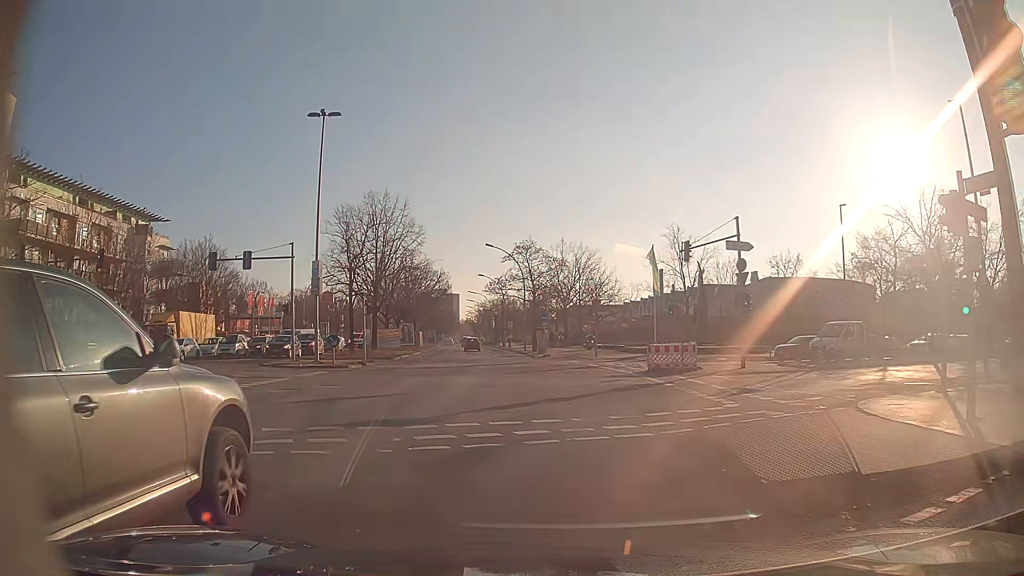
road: secondary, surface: asphalt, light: Day
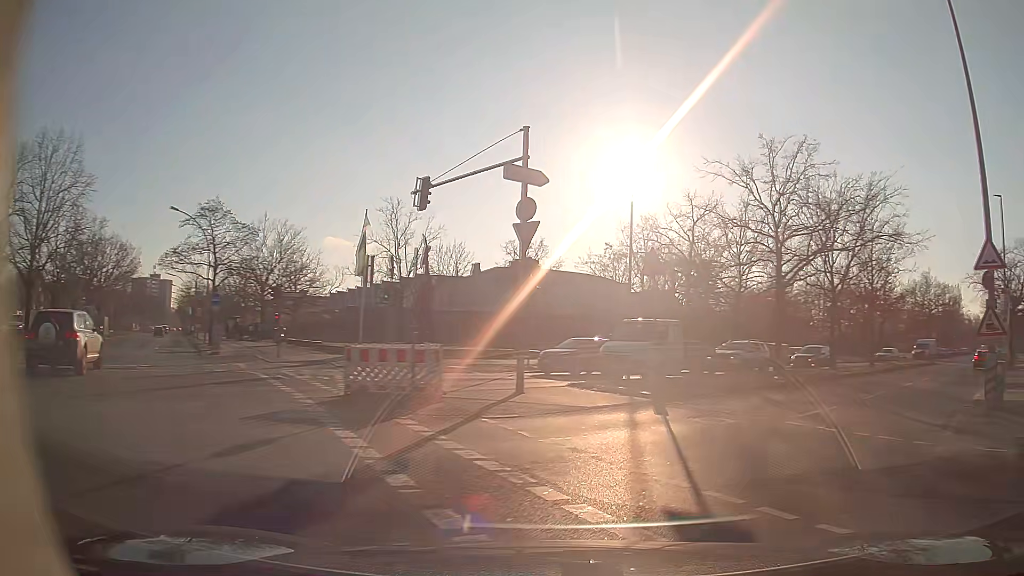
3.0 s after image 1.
(+1.3, +13.5) m; +25°
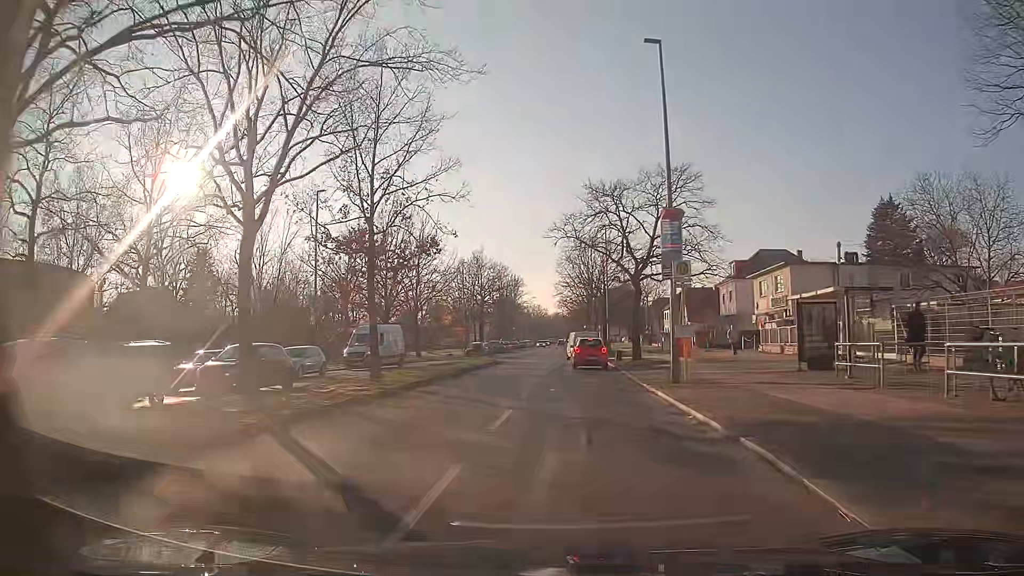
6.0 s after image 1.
(+10.1, +19.1) m; +39°
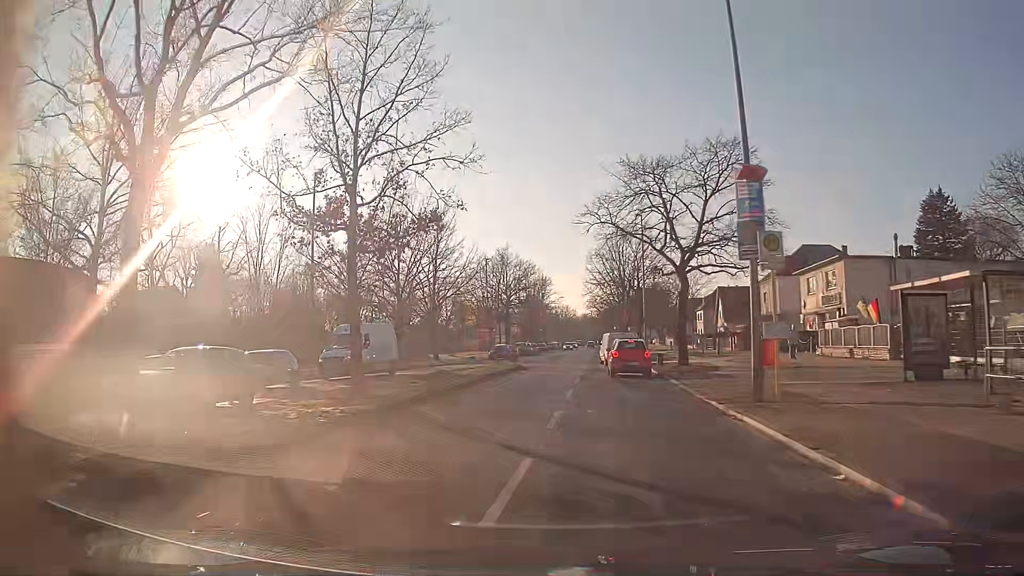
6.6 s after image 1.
(-0.1, +5.2) m; -3°
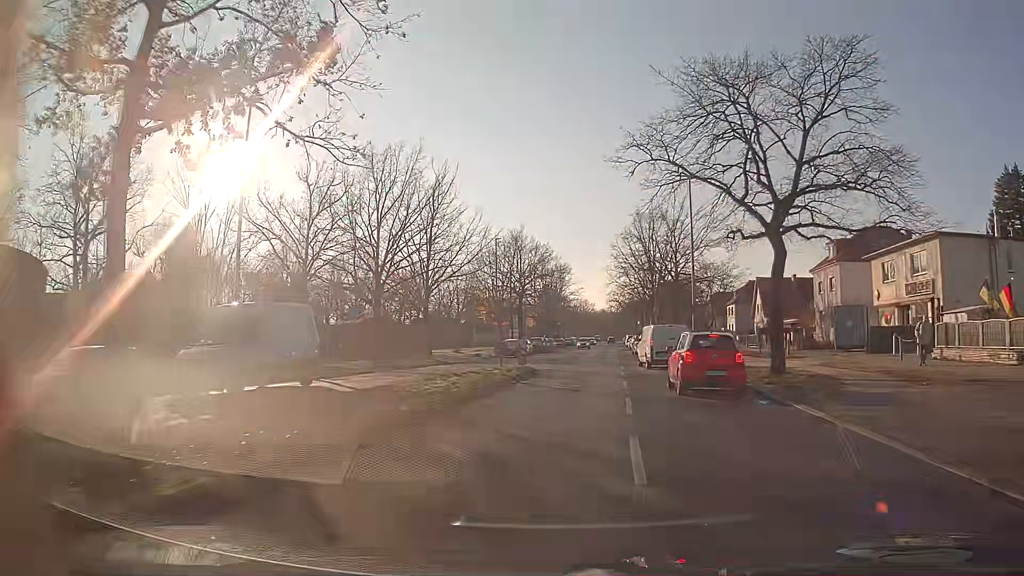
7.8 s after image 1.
(-0.2, +10.8) m; -1°
